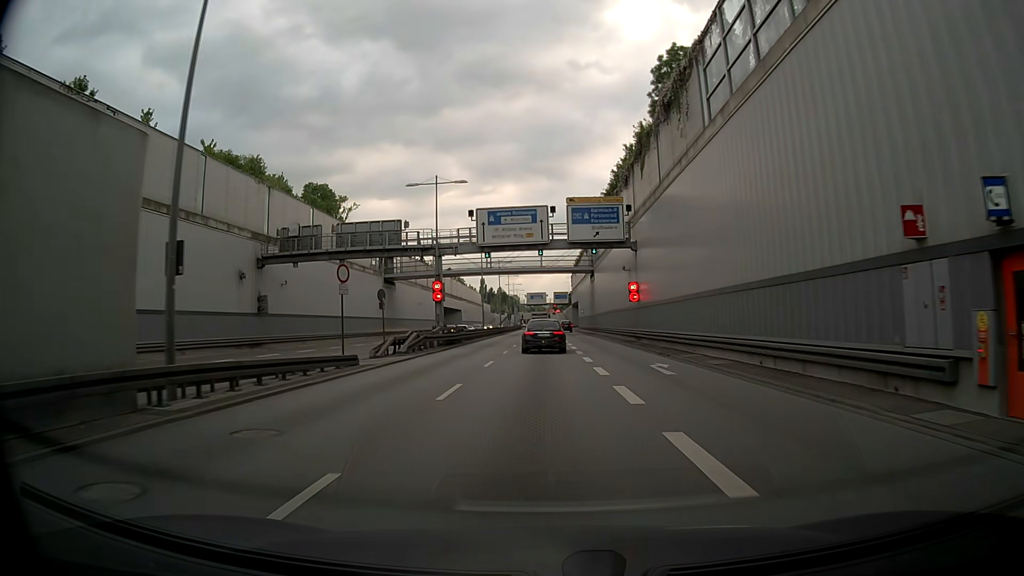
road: trunk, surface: asphalt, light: Day
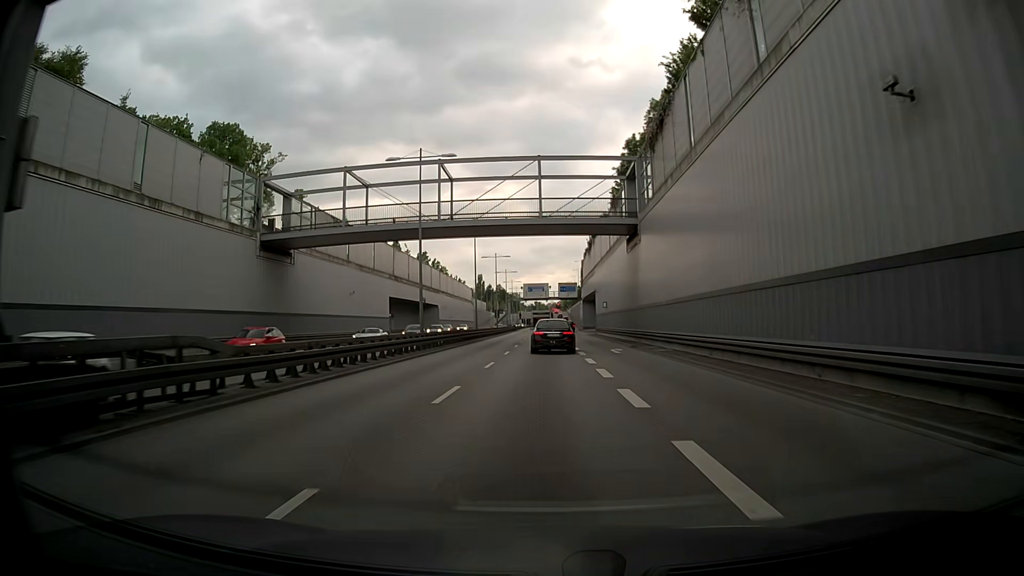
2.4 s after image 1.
(-0.3, +36.7) m; -1°
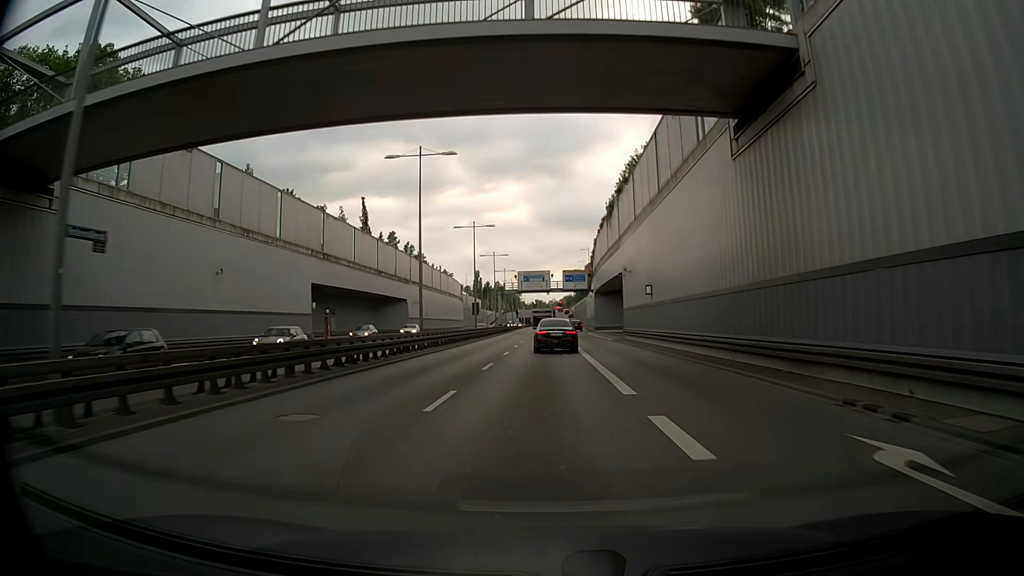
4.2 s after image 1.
(+0.1, +28.2) m; 0°
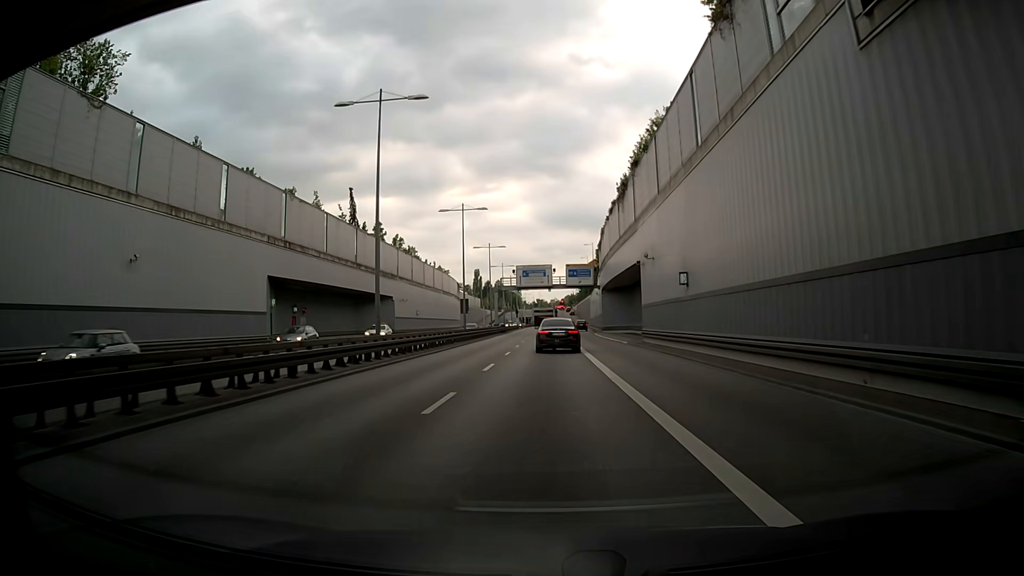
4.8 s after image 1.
(0.0, +9.4) m; -1°
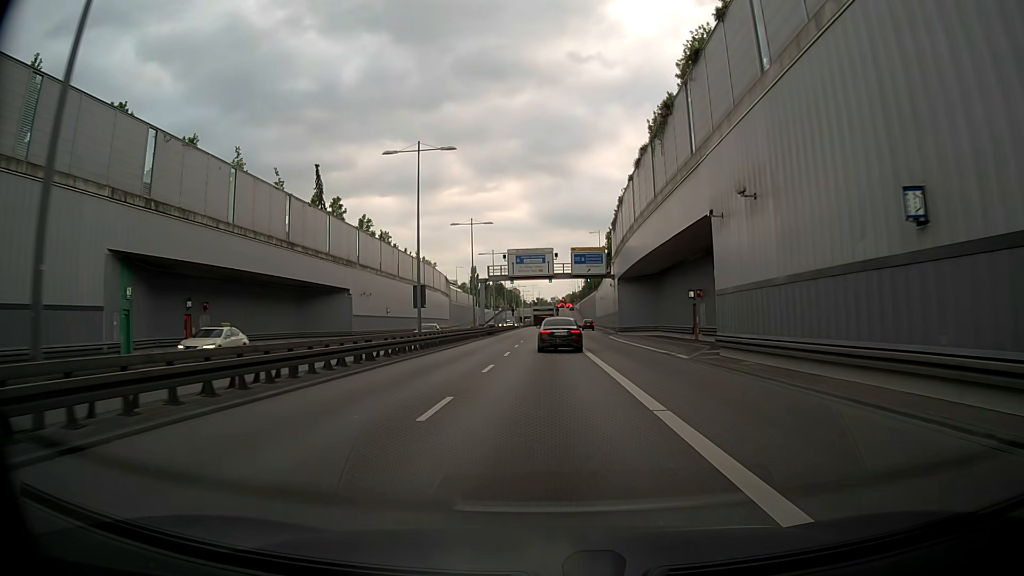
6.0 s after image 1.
(+0.3, +18.9) m; +1°
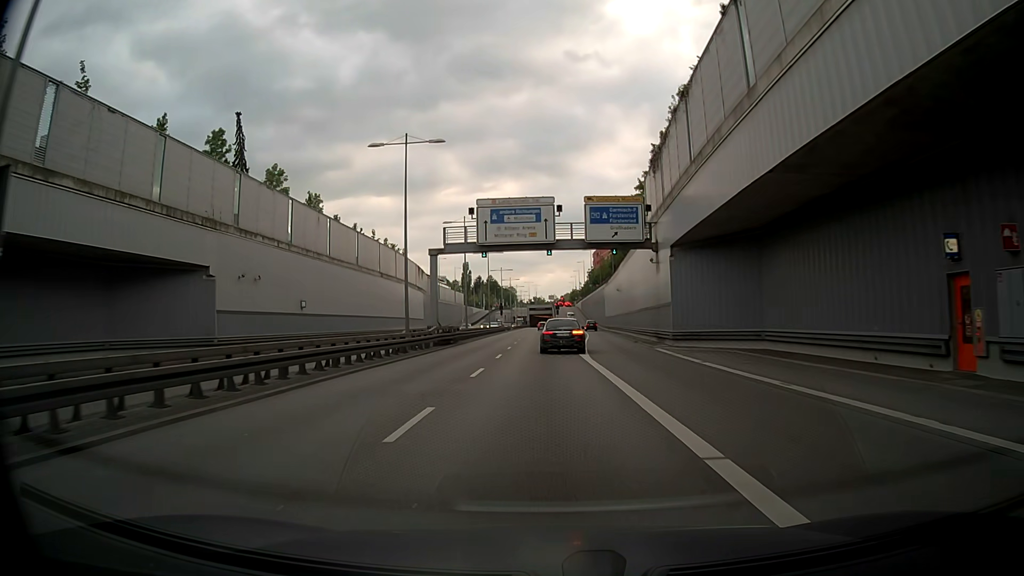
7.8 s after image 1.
(+0.1, +28.5) m; 0°
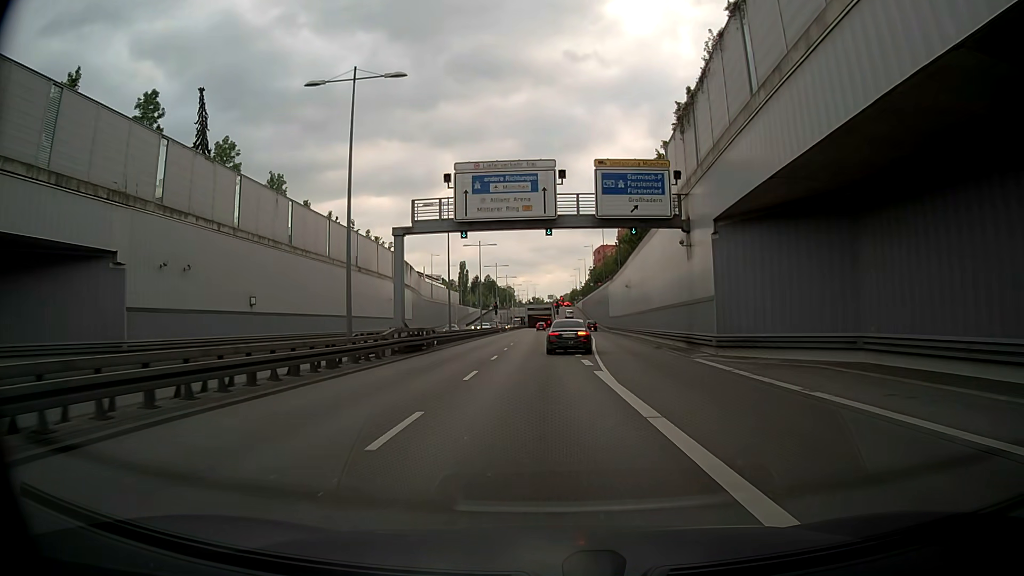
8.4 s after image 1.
(0.0, +9.6) m; 0°
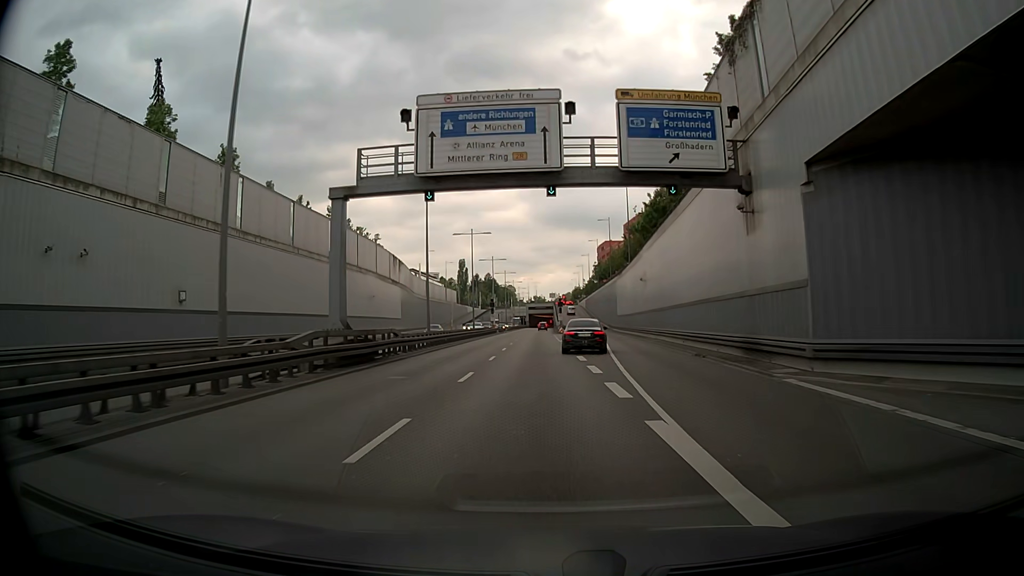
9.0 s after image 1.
(0.0, +9.7) m; 0°
